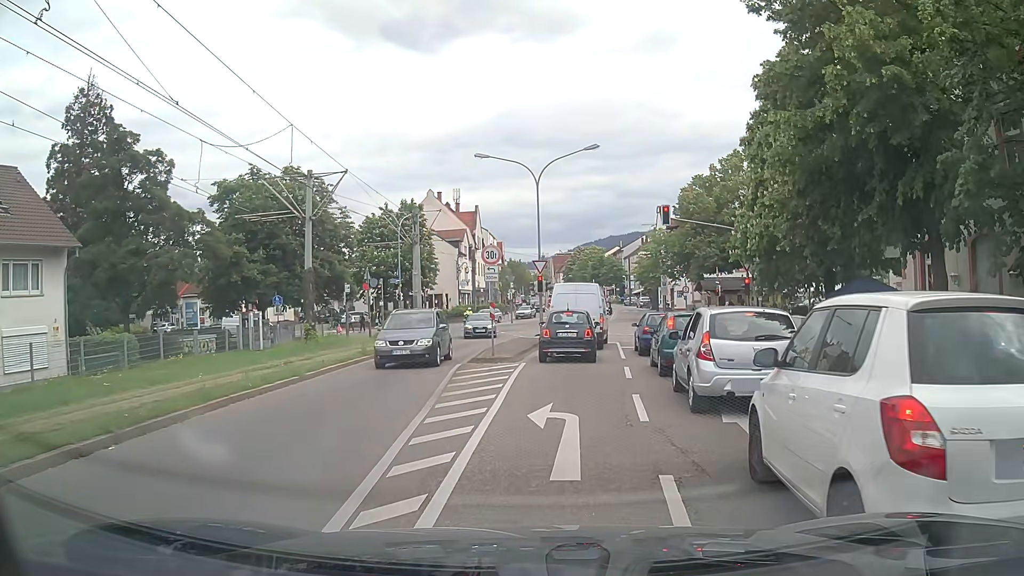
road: tertiary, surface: asphalt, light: Day
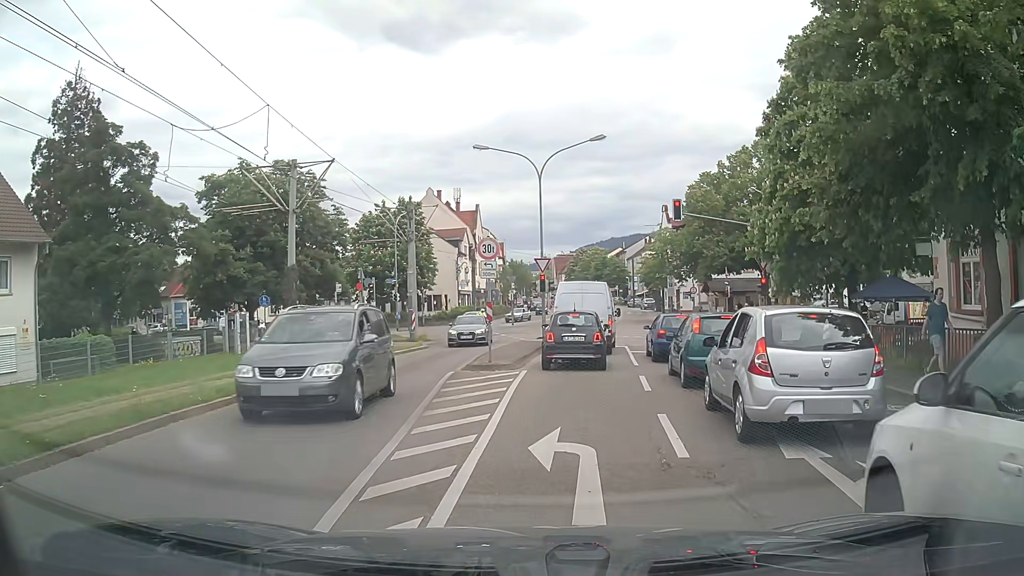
(0.0, +2.2) m; 0°
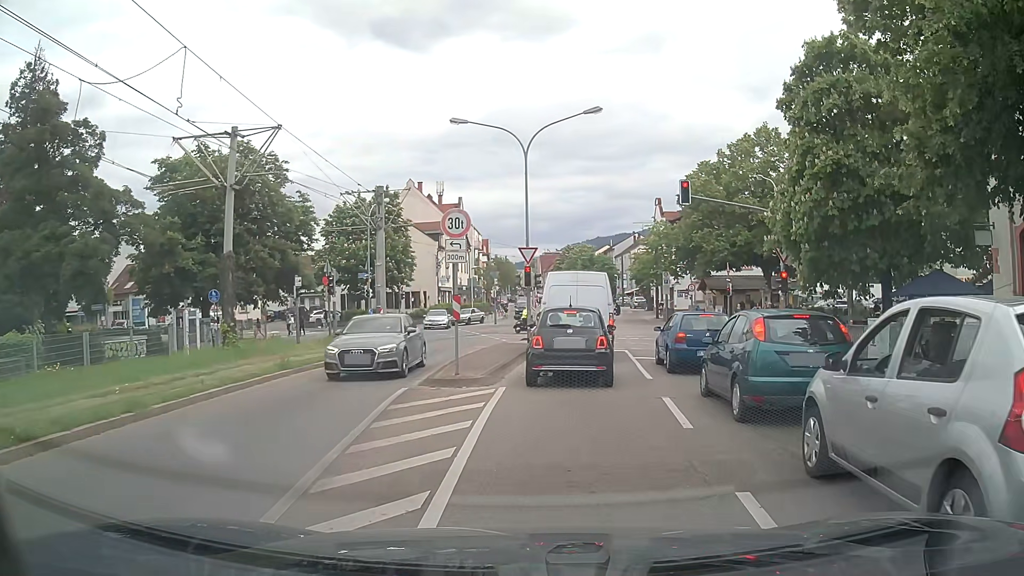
(0.0, +4.4) m; +1°
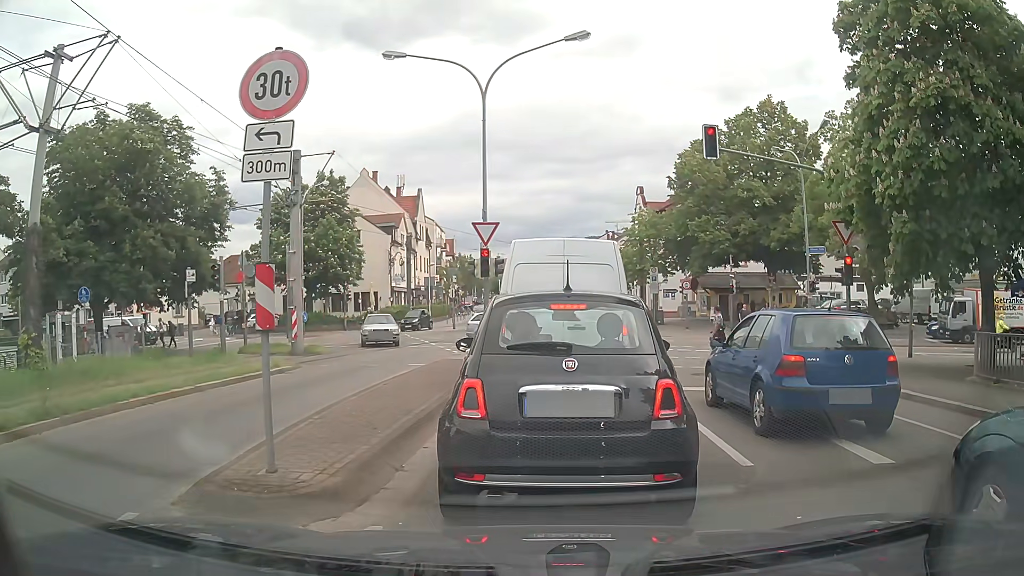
(+0.1, +8.0) m; +5°
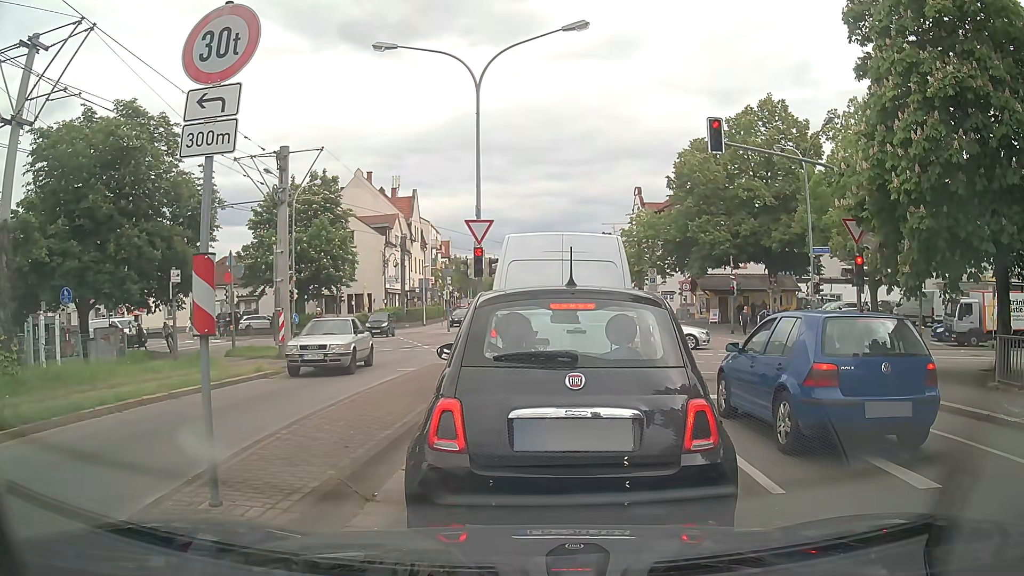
(0.0, +0.8) m; 0°
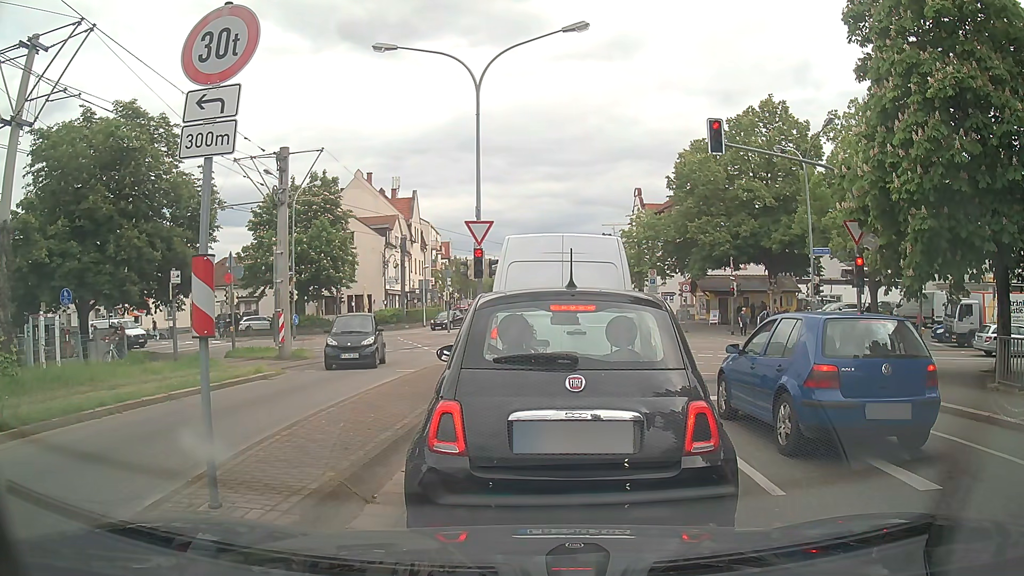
(0.0, +0.1) m; 0°
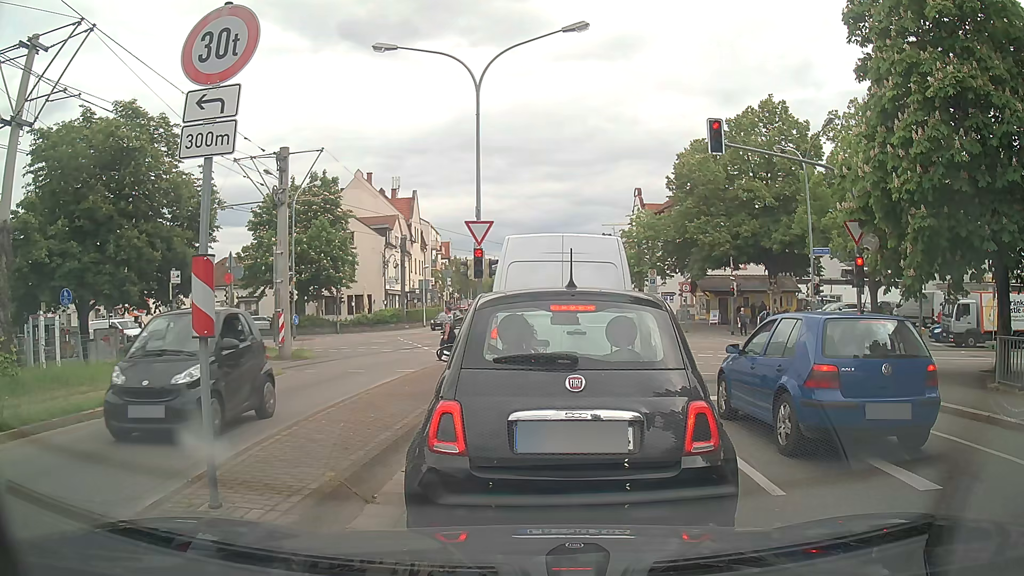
(0.0, 0.0) m; 0°
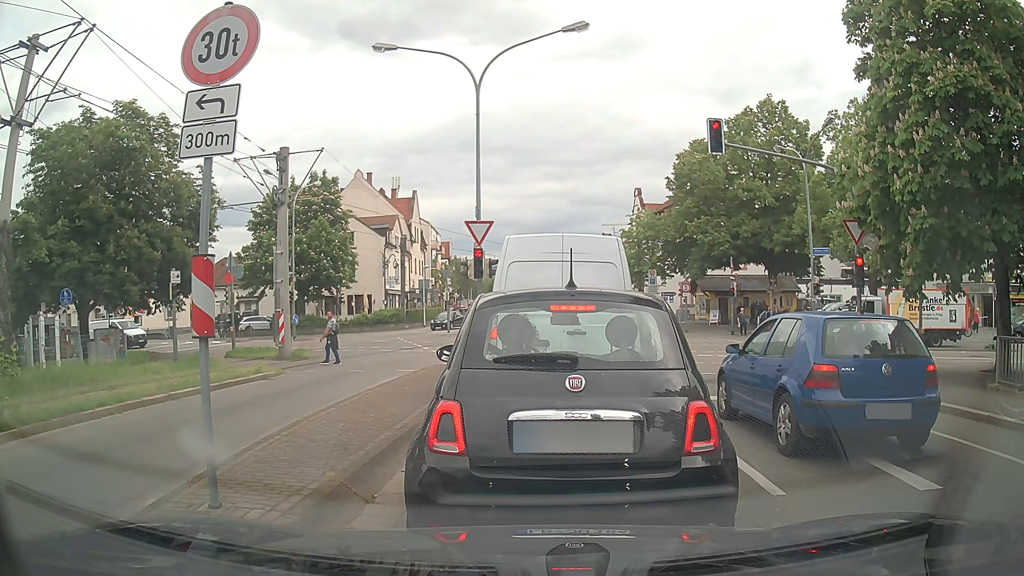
(0.0, 0.0) m; 0°
